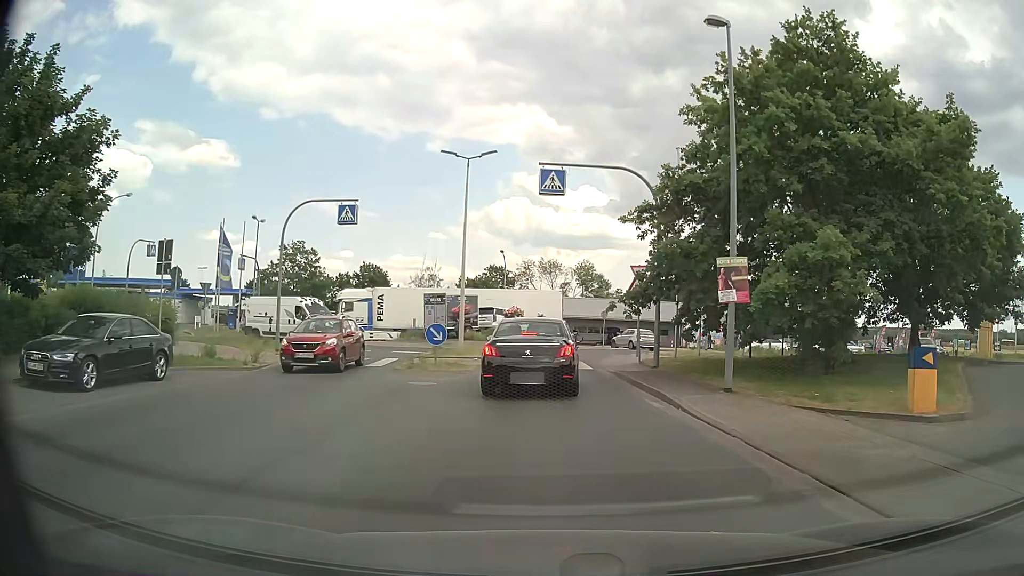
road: unclassified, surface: asphalt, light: Day
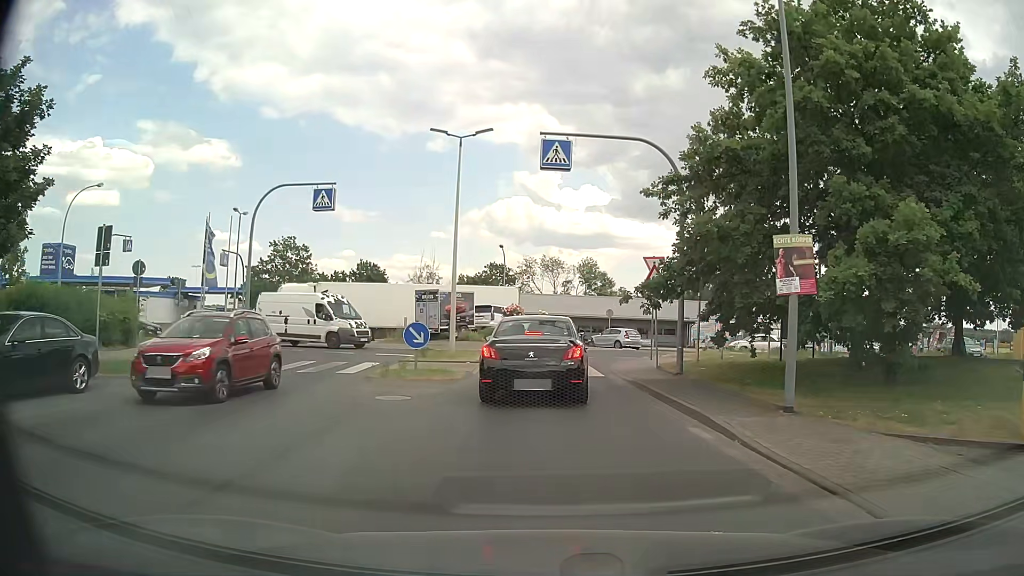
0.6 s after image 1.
(0.0, +3.0) m; -1°
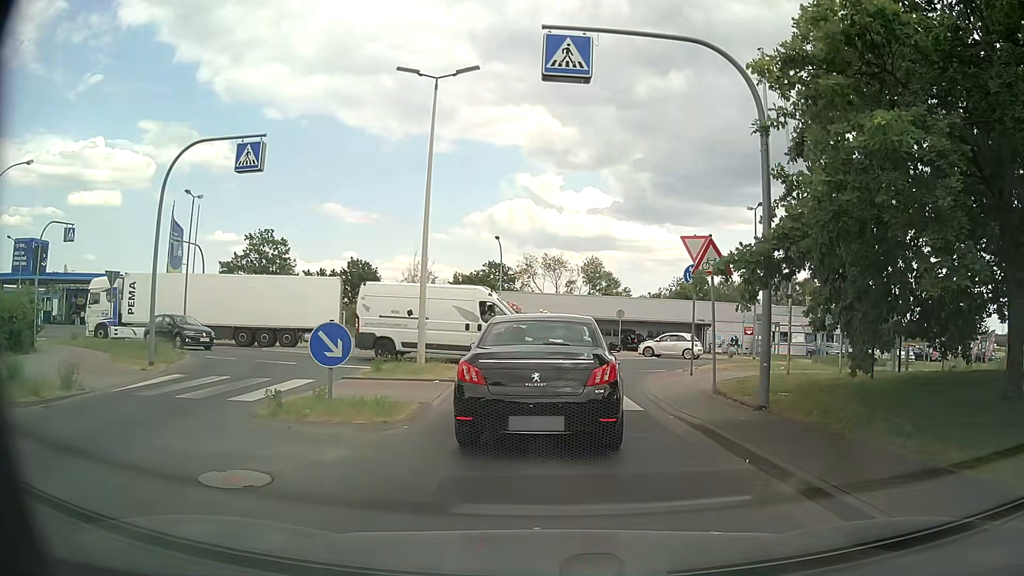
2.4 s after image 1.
(+0.1, +6.1) m; 0°
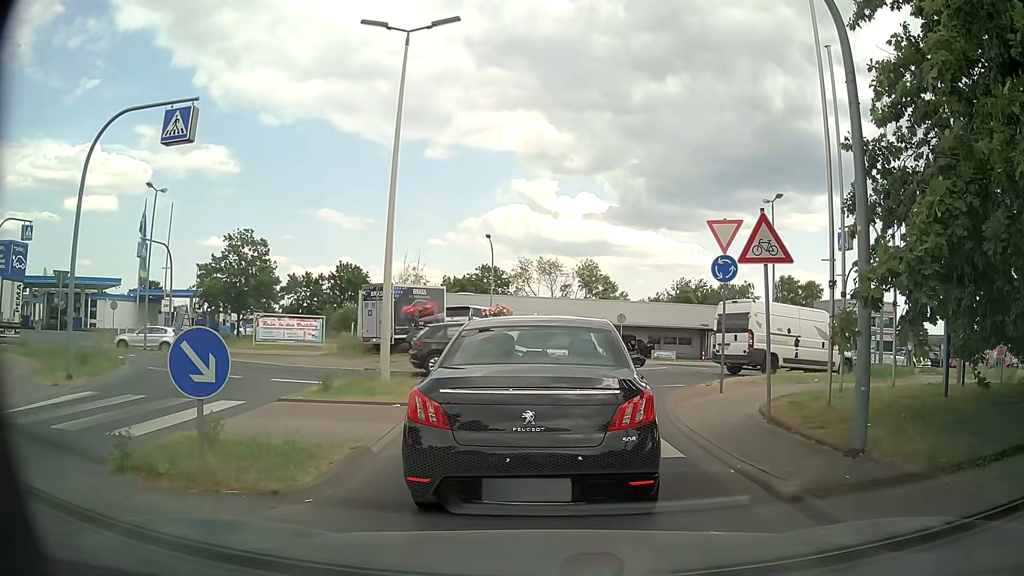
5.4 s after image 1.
(+0.1, +3.4) m; +2°
